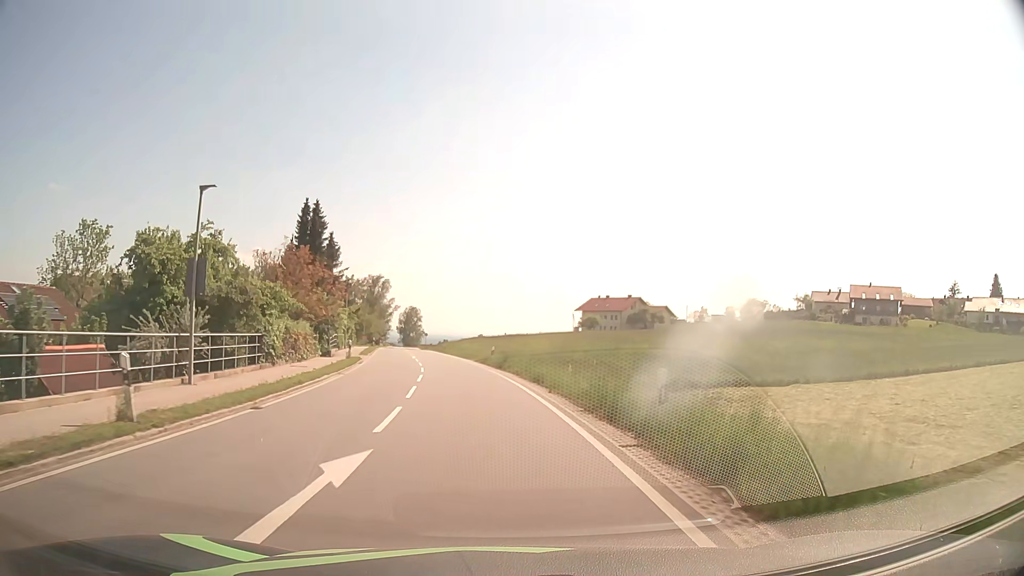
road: secondary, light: Day
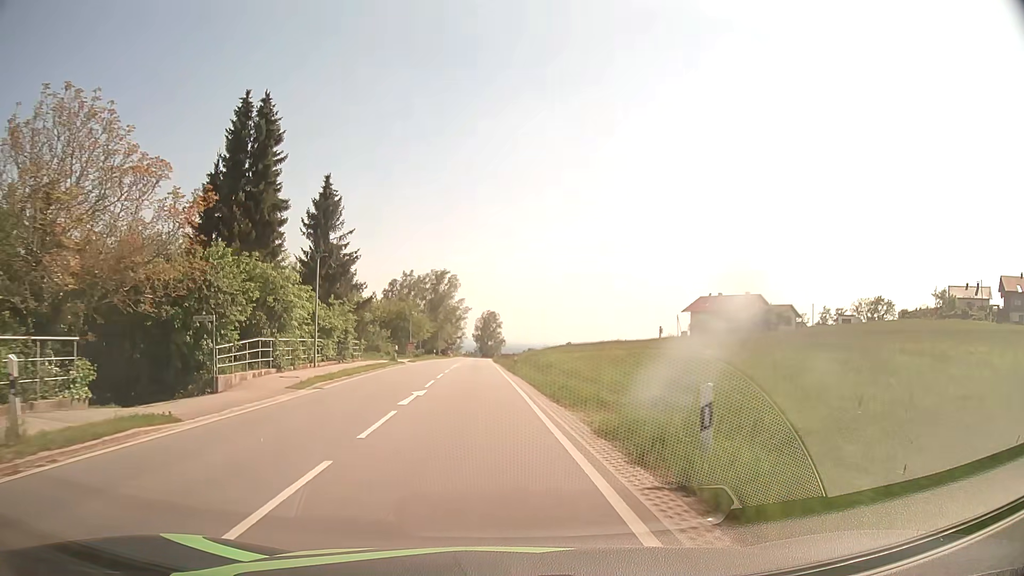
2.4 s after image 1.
(-1.7, +30.4) m; -7°
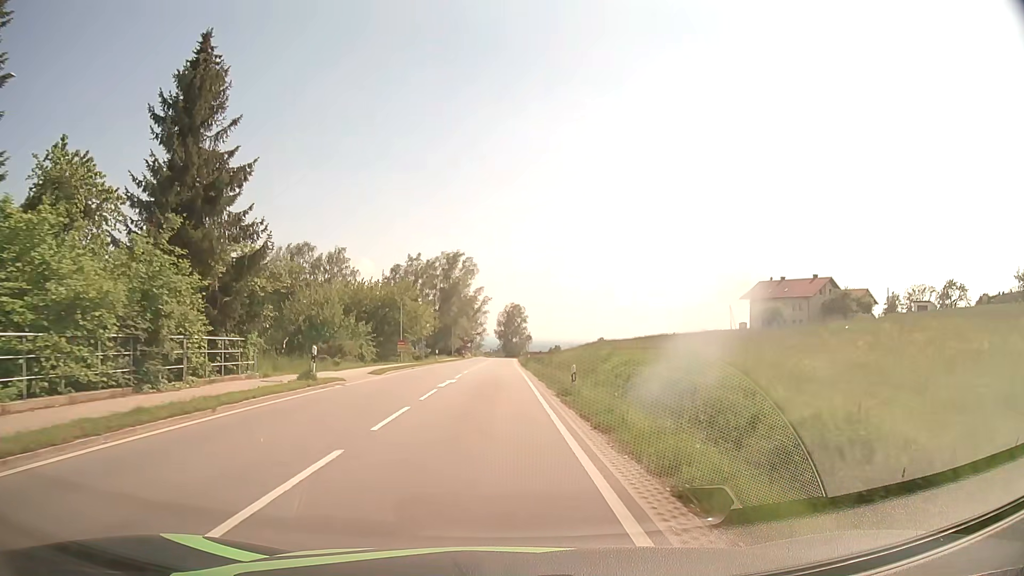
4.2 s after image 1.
(-0.6, +23.6) m; -2°
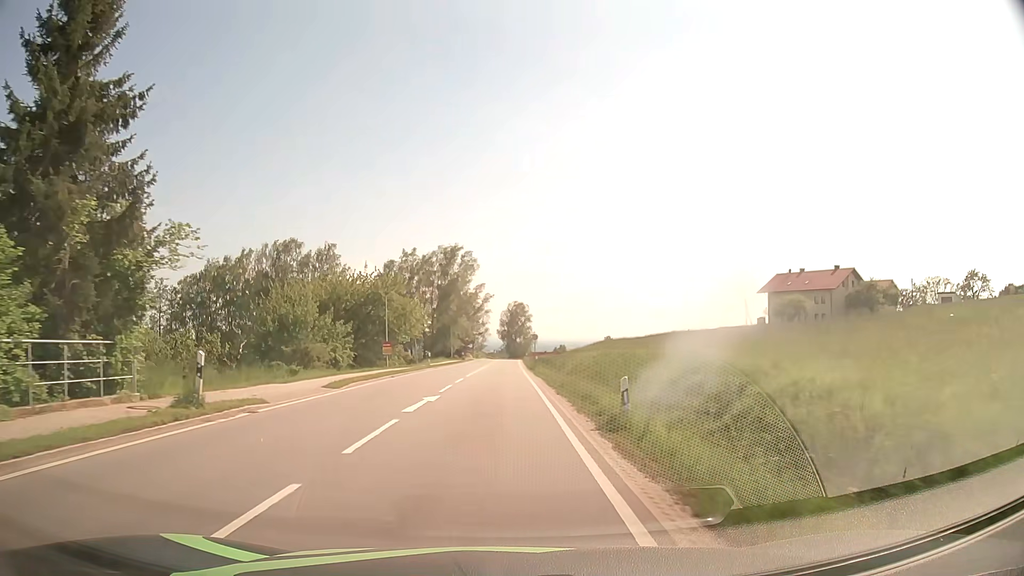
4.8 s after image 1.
(0.0, +8.0) m; -1°
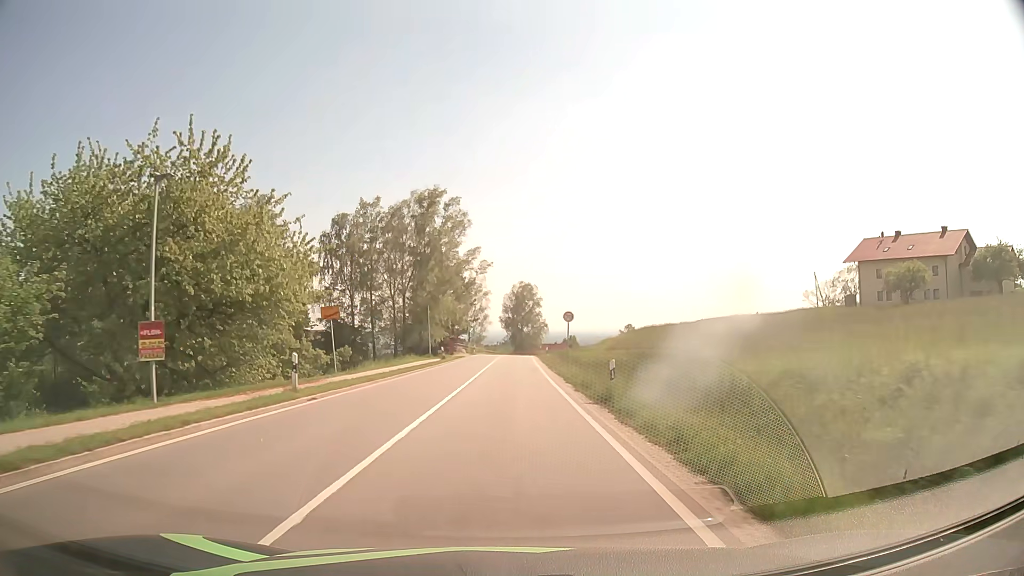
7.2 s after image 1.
(-0.2, +32.4) m; 0°
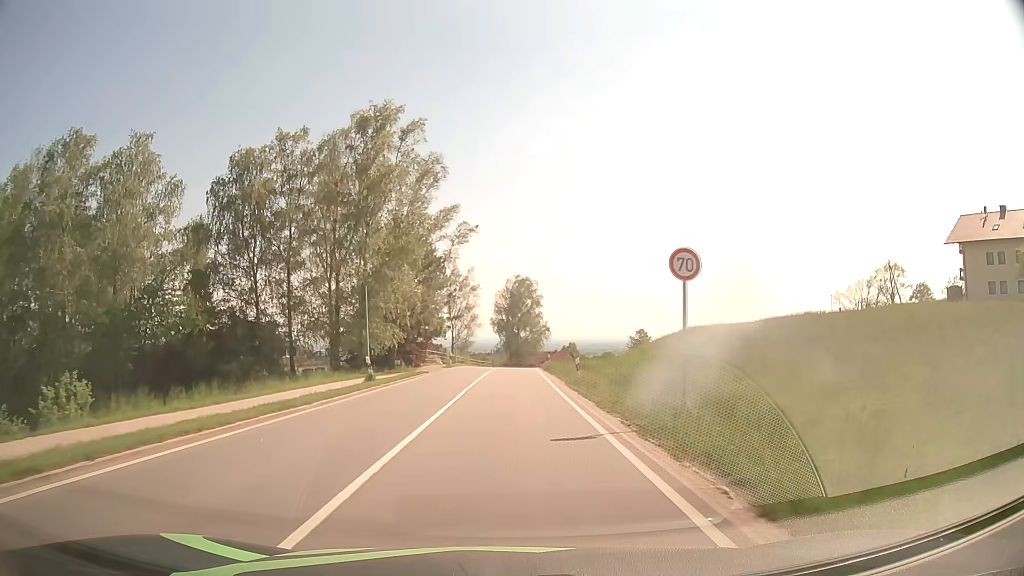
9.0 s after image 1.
(+0.1, +25.9) m; 0°
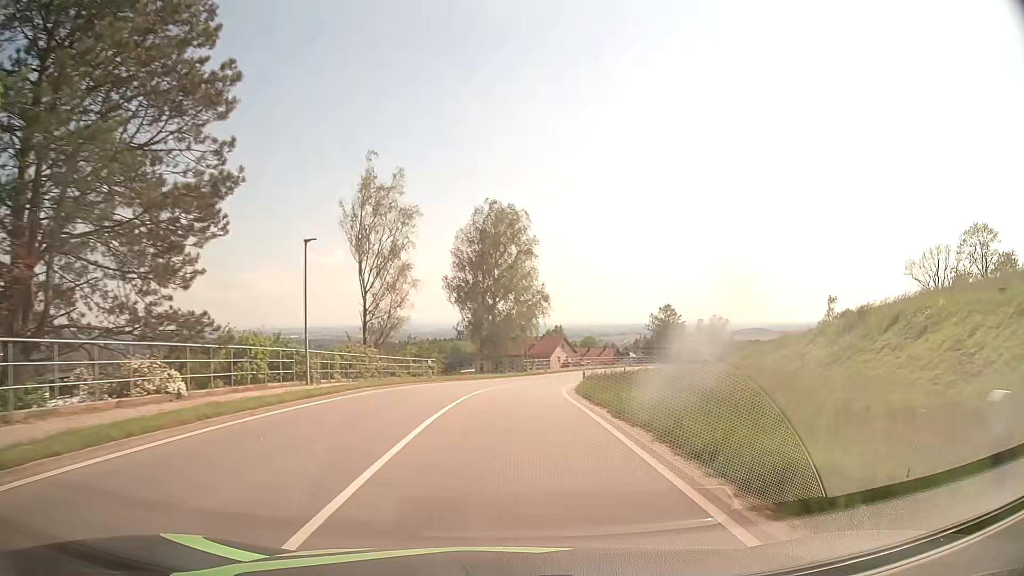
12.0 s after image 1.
(+0.6, +50.4) m; +2°
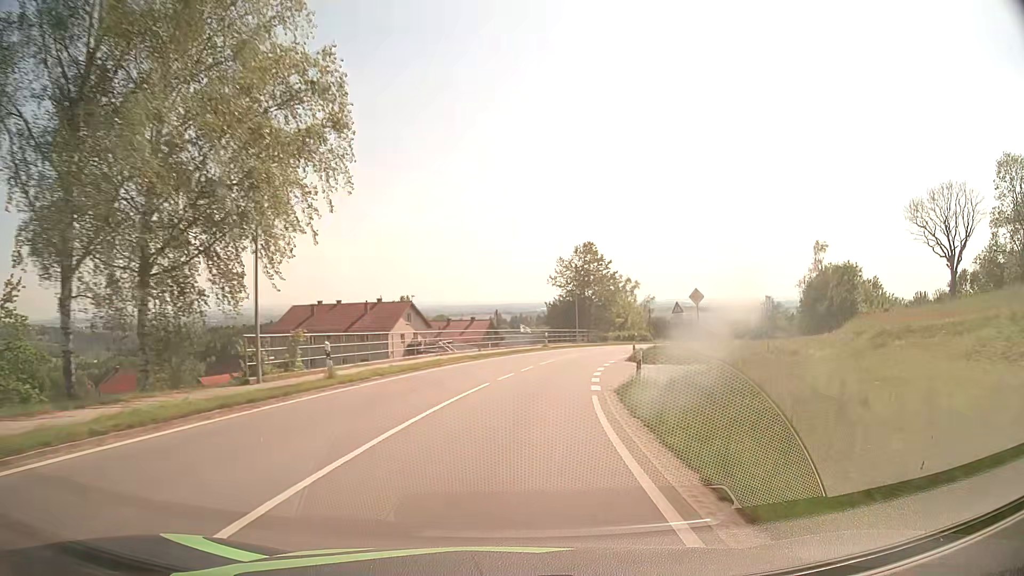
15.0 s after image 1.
(+4.1, +50.1) m; +12°
(0, +10) (+1, +20) (+3, +30) (+6, +39) (+9, +49) (+13, +58) (+17, +67) (+23, +76) (+28, +84) (+34, +92) m
